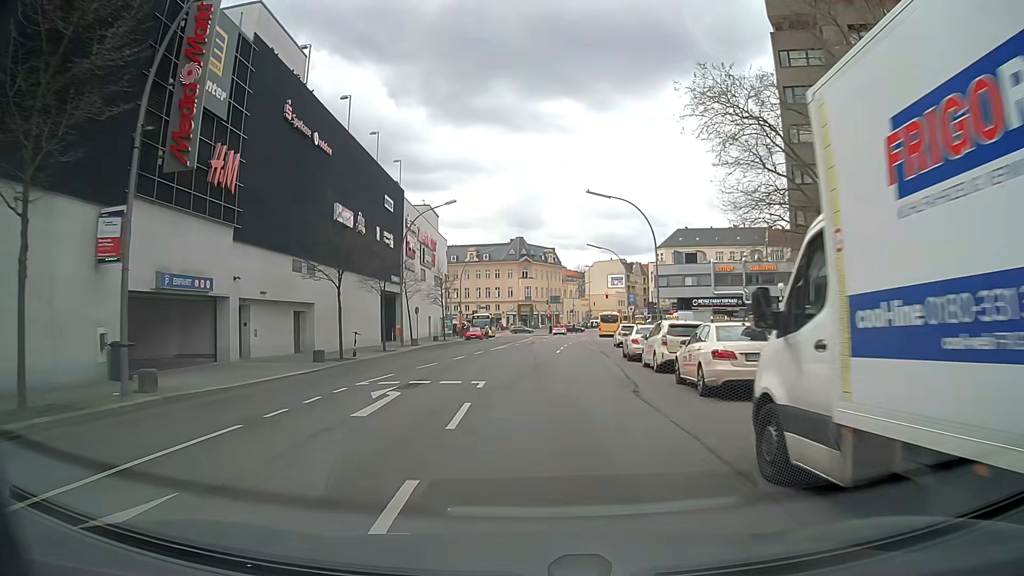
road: tertiary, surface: asphalt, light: Day
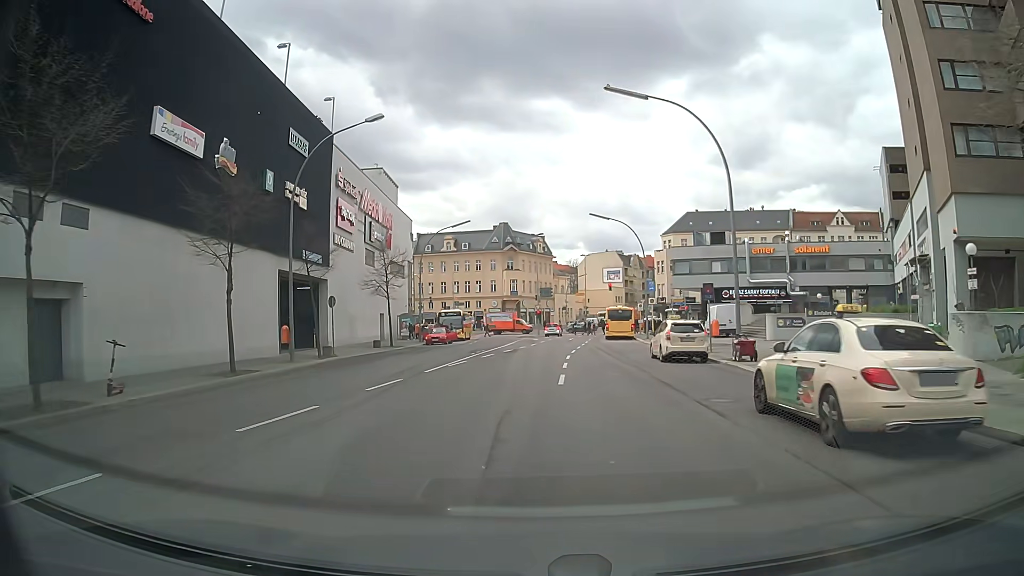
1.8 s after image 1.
(+0.3, +20.0) m; +1°
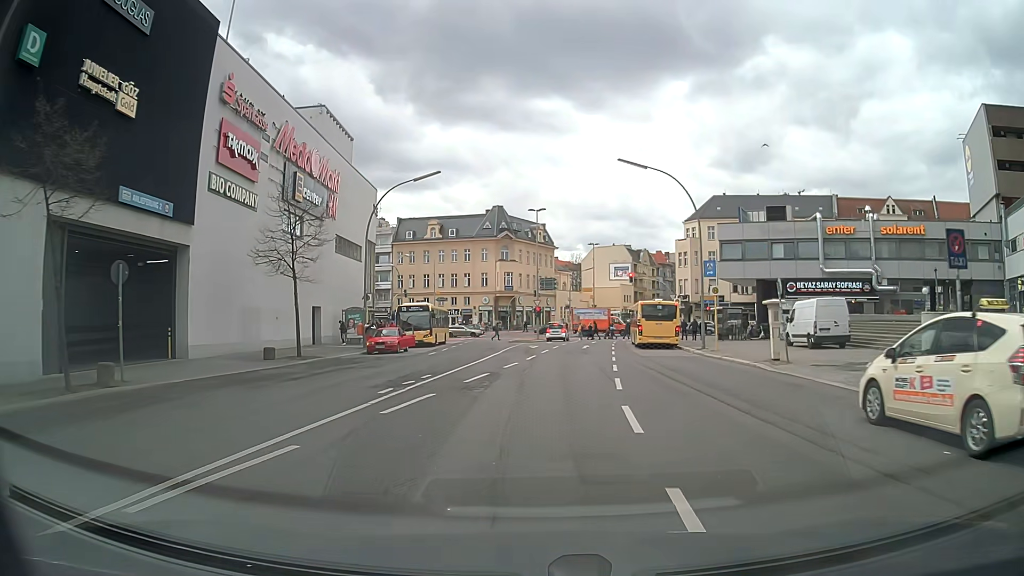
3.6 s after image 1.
(-0.1, +18.9) m; 0°
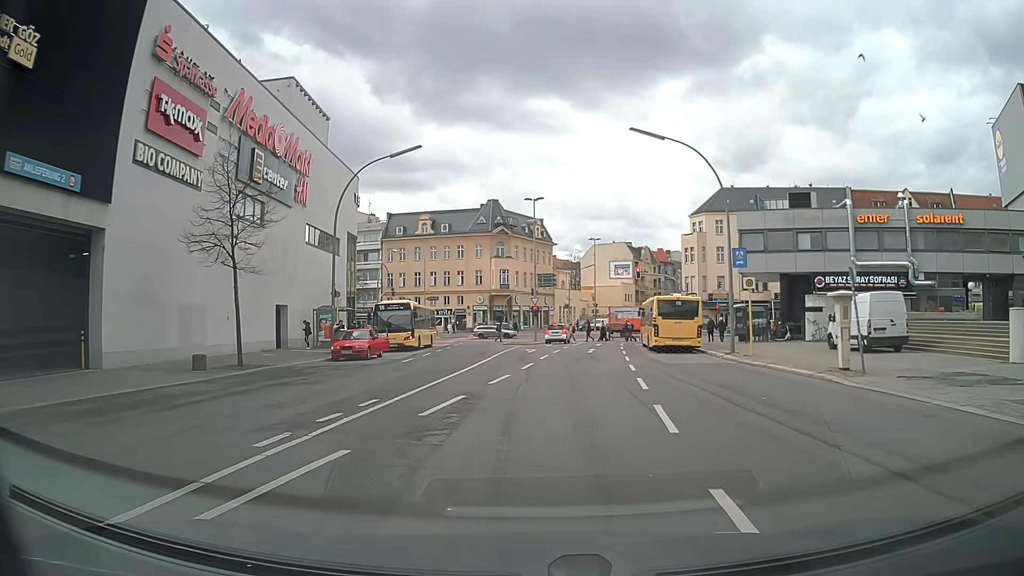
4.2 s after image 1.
(0.0, +5.9) m; 0°
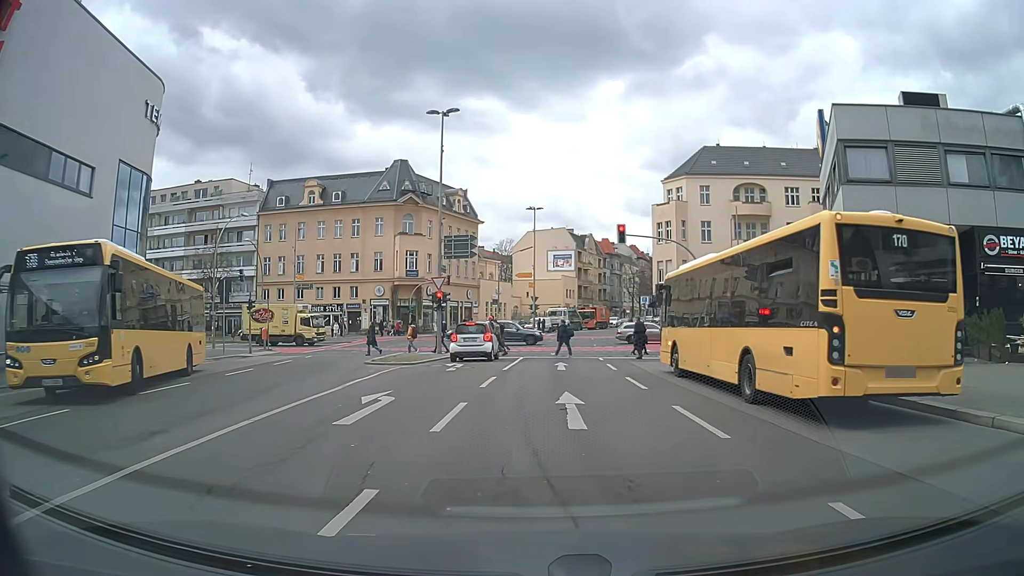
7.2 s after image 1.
(+1.1, +25.1) m; +6°
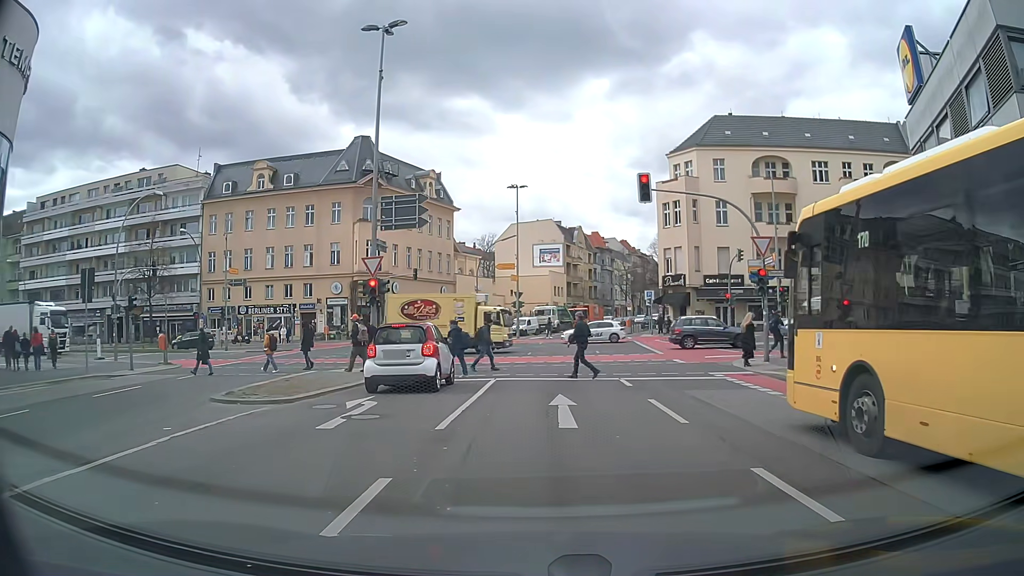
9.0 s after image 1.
(+0.1, +11.1) m; +1°
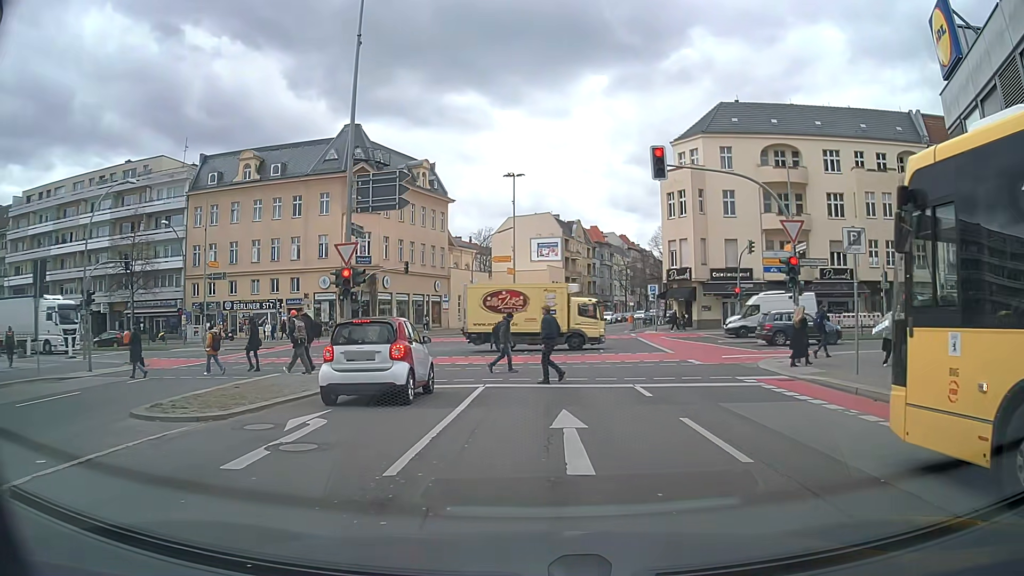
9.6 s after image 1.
(0.0, +2.9) m; 0°
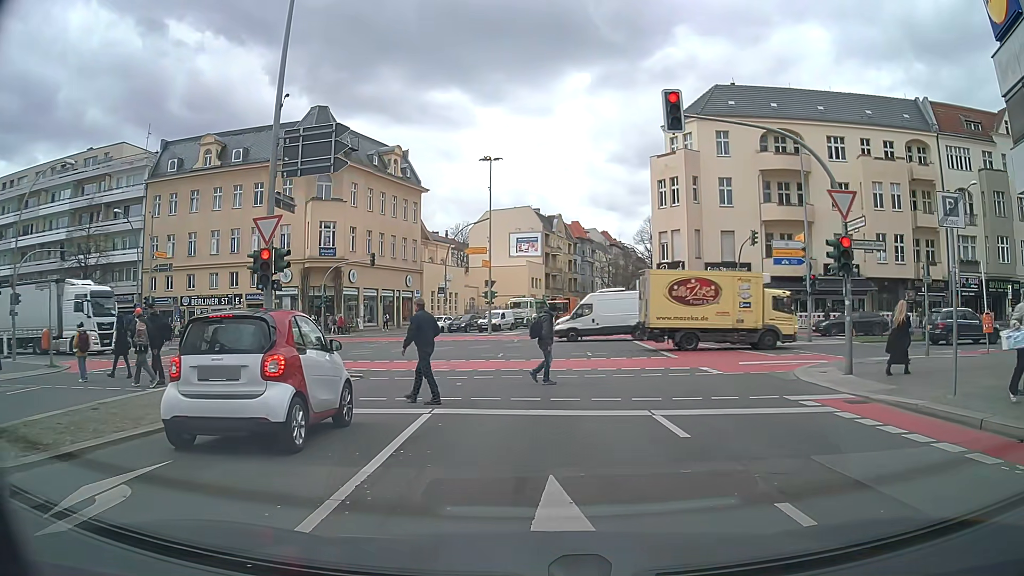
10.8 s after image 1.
(+0.1, +4.6) m; +2°
